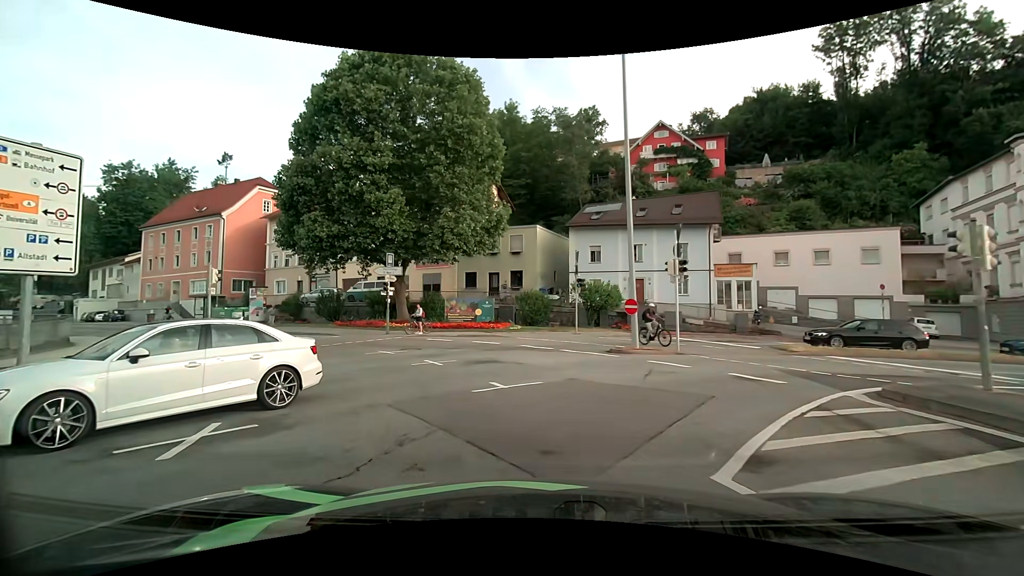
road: primary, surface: asphalt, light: Day
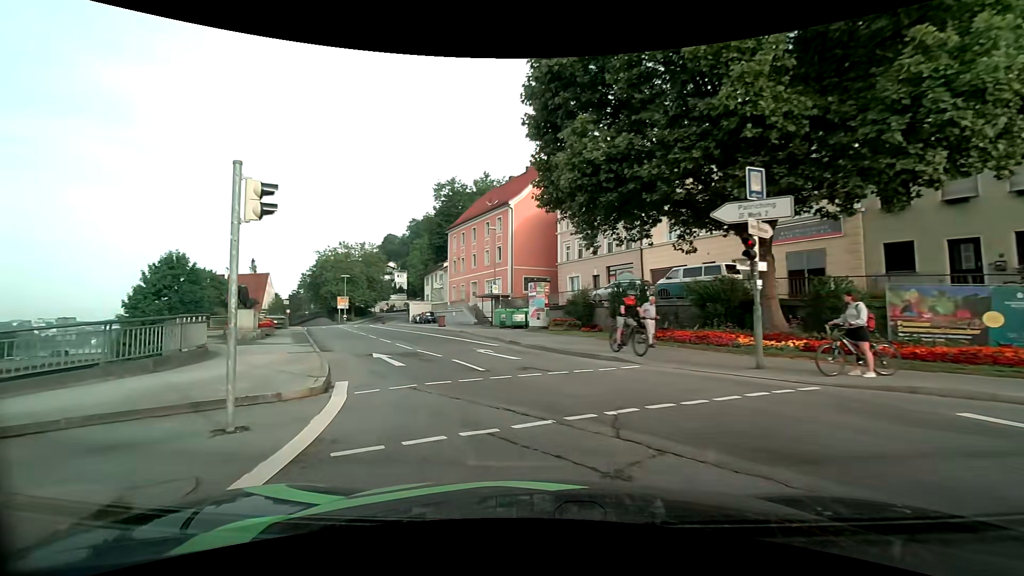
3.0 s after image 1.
(-4.8, +16.8) m; -33°
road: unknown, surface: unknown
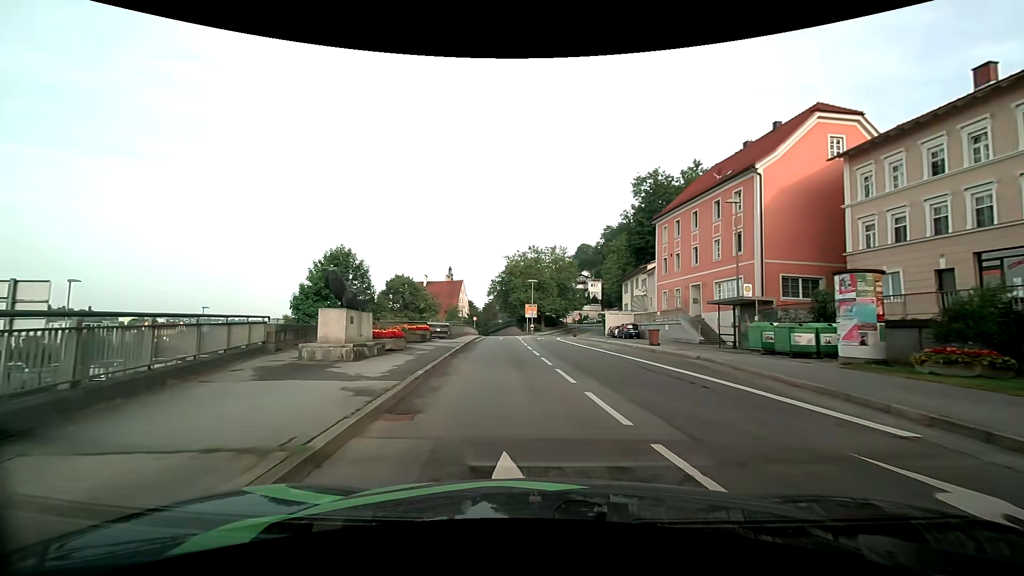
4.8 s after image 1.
(-3.1, +13.4) m; -22°
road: primary_link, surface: asphalt
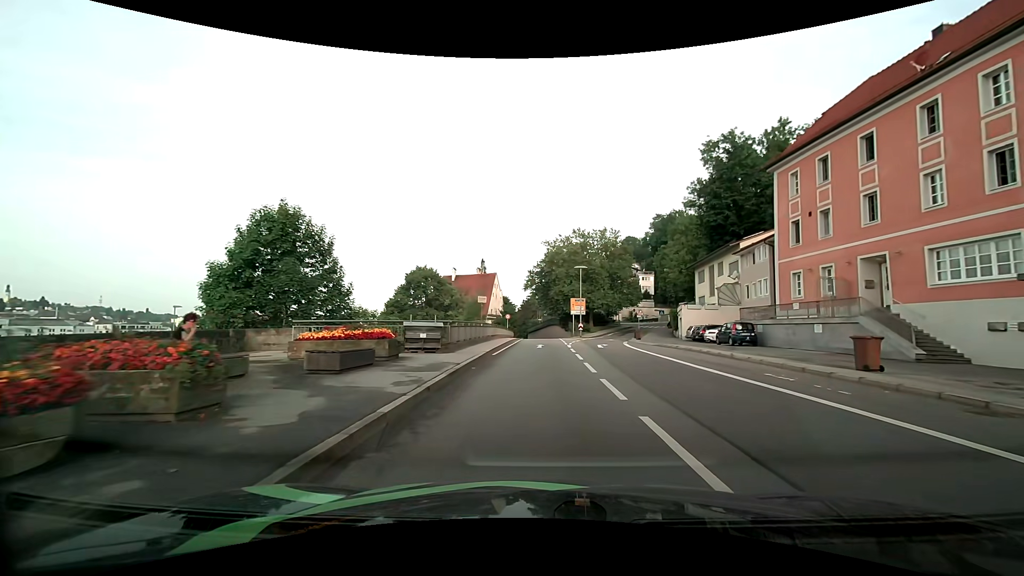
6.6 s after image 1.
(-1.1, +16.5) m; -5°
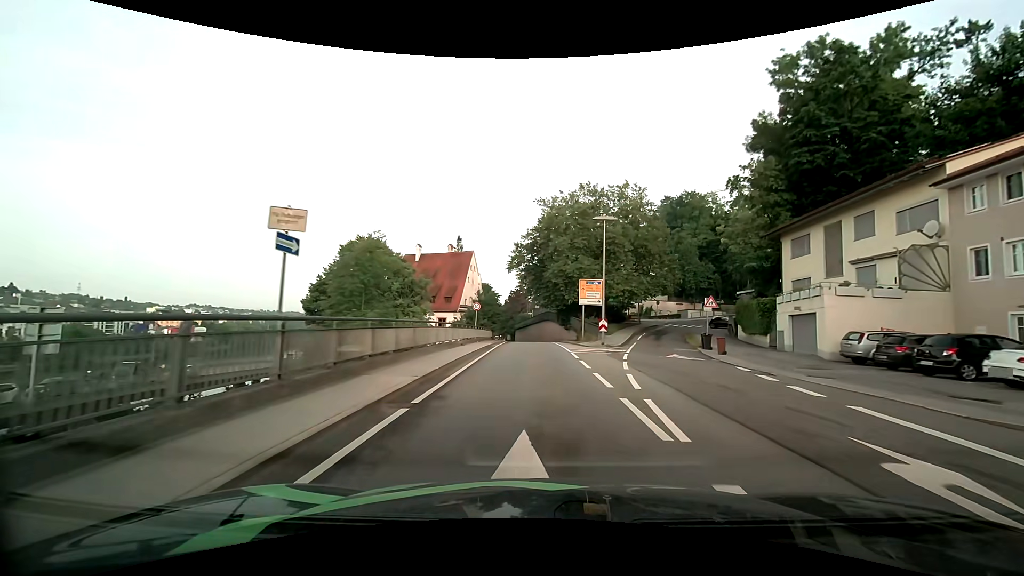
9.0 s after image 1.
(+0.1, +25.9) m; +1°
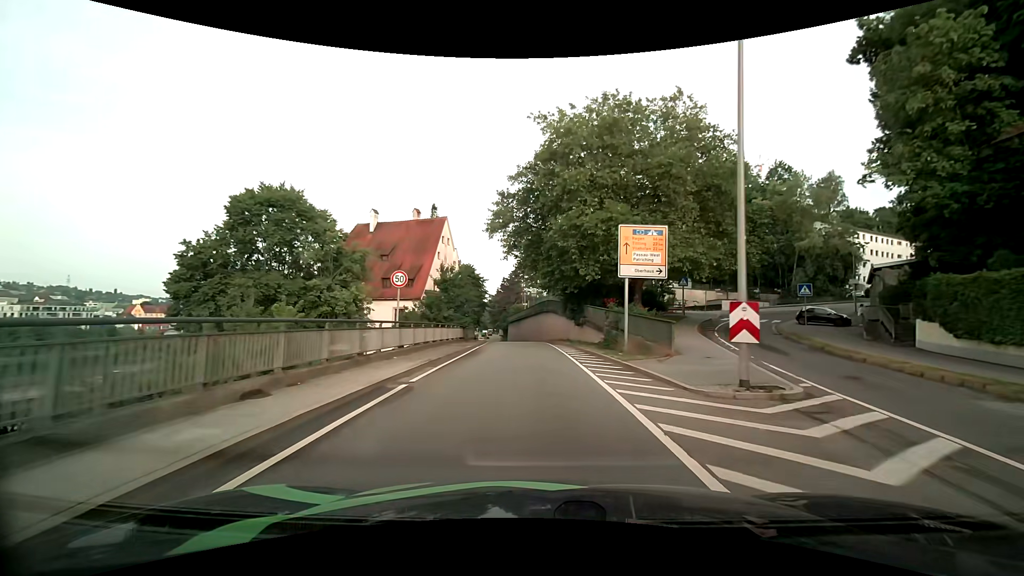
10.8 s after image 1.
(+0.1, +21.6) m; 0°
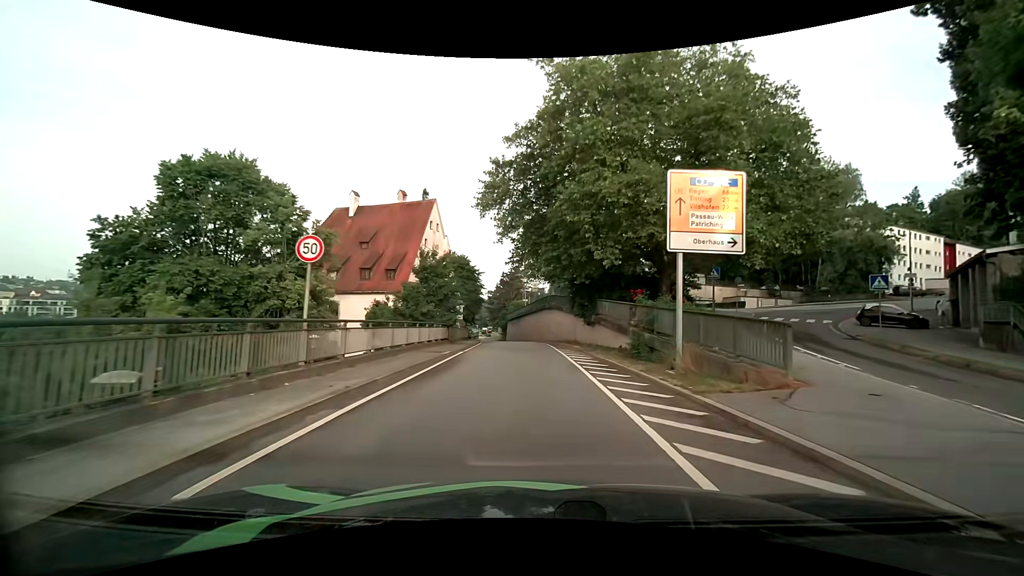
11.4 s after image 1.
(0.0, +7.4) m; 0°
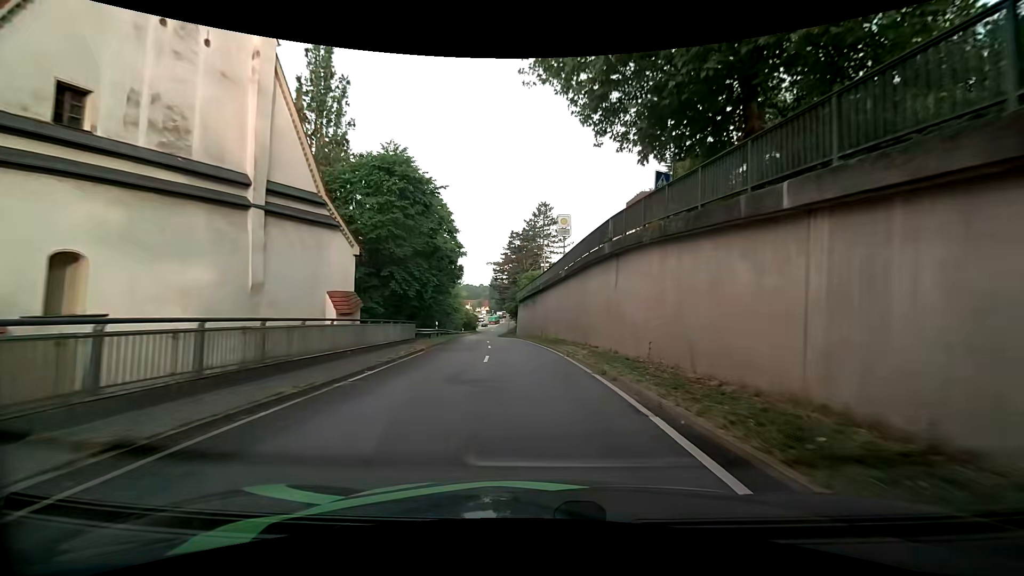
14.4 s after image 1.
(-0.8, +38.0) m; -2°
(0, +10) (-1, +20) (-1, +30) (-3, +40) (-4, +50) (-5, +60) (-6, +70) (-8, +80) (-9, +89) (-10, +99) m
